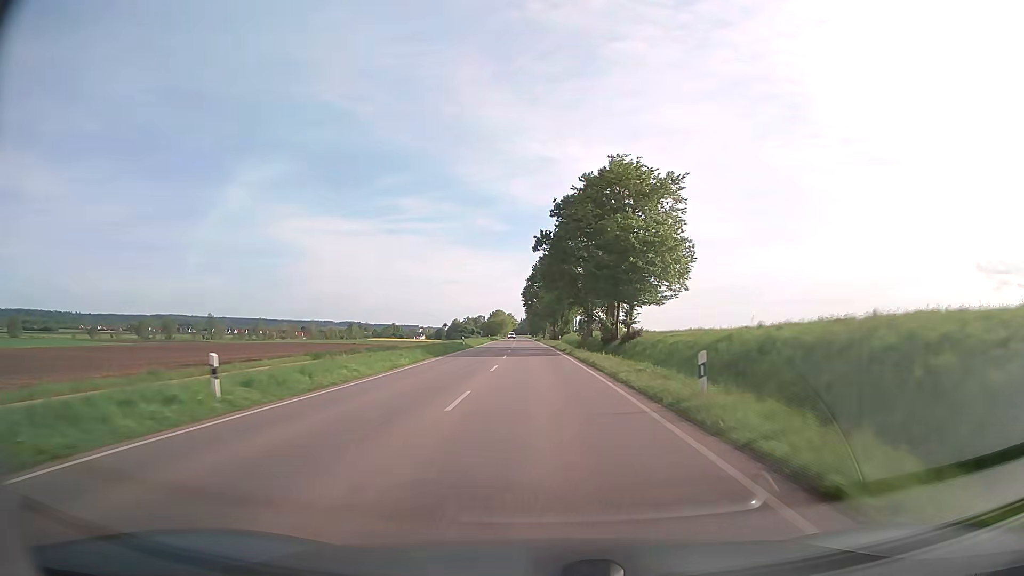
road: secondary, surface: asphalt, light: Day
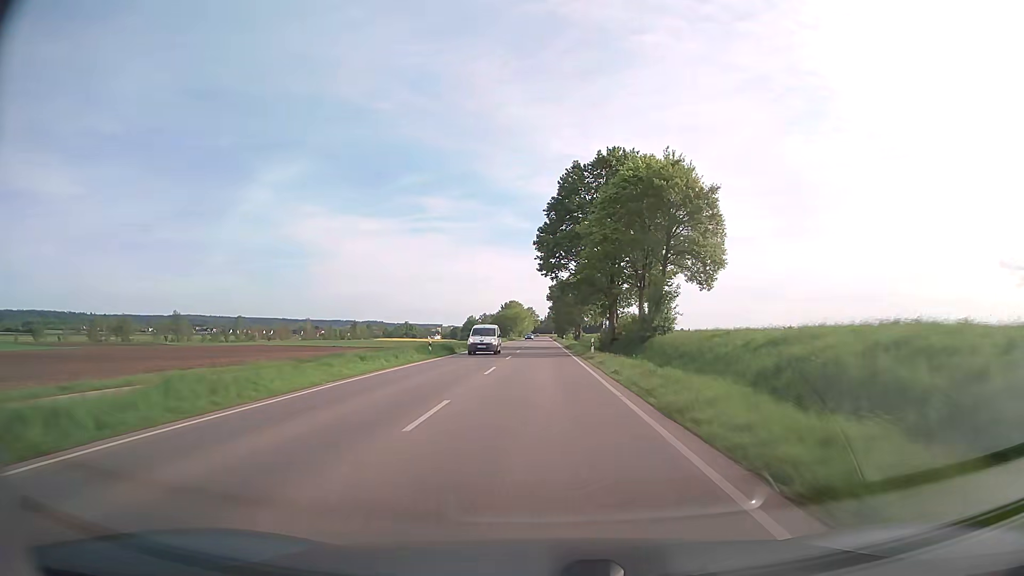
(-1.6, +75.3) m; -2°
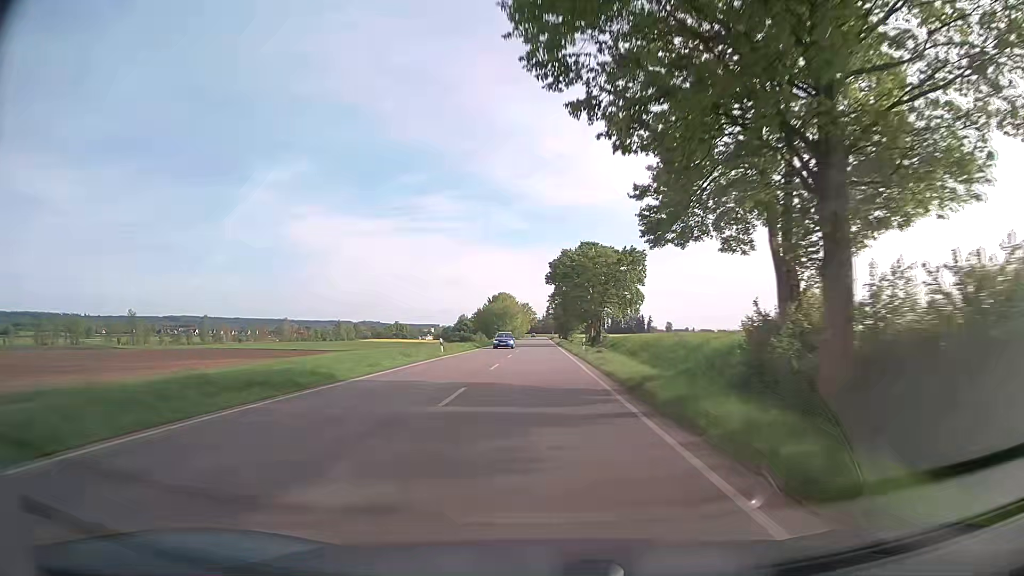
(0.0, +45.3) m; 0°
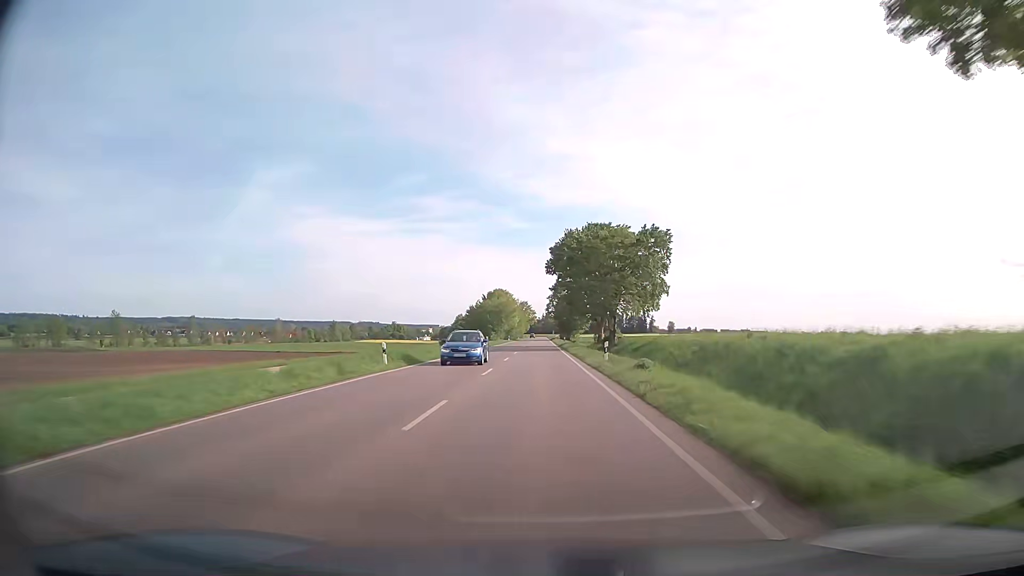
(0.0, +15.1) m; 0°
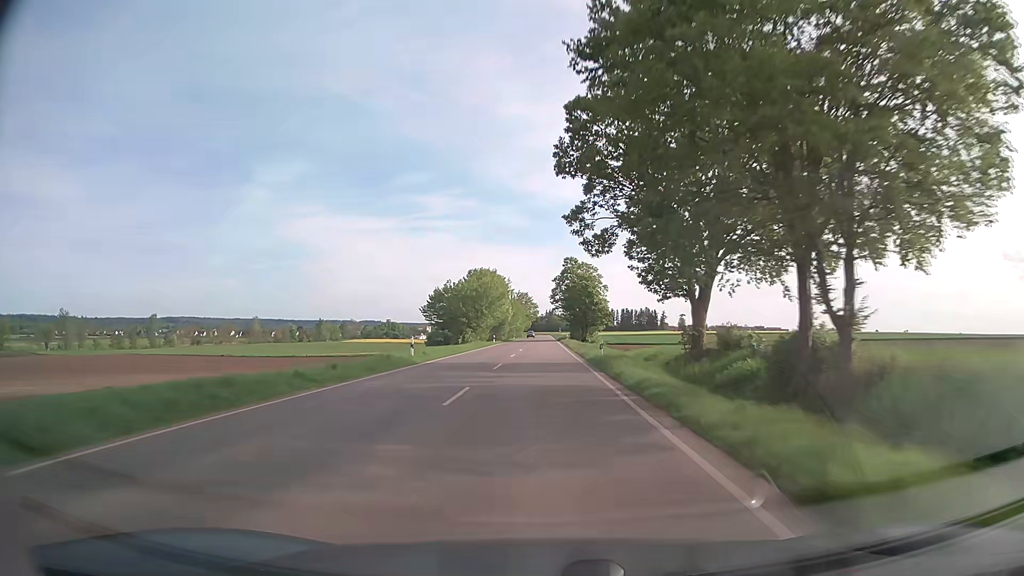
(-0.4, +45.4) m; -1°
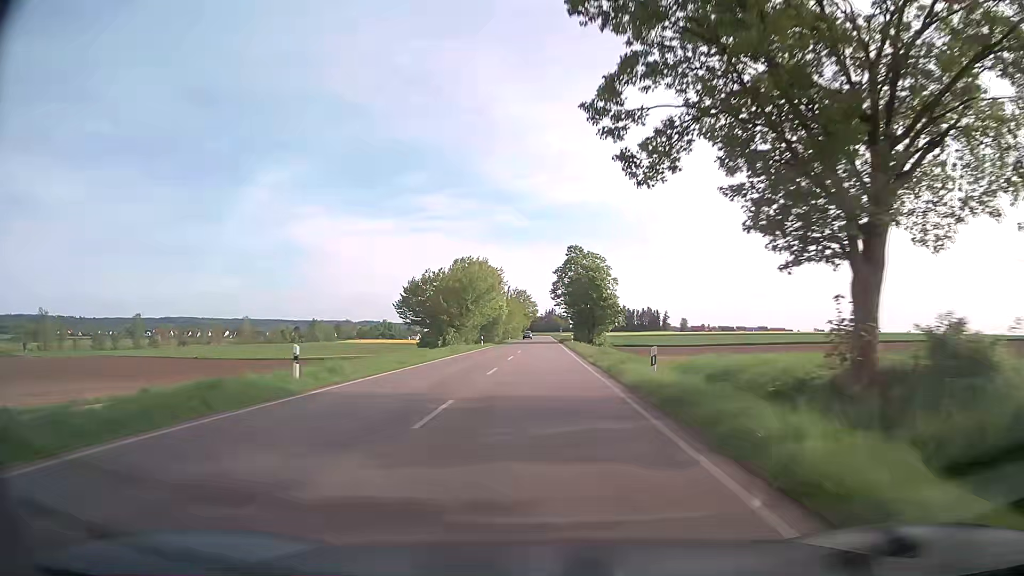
(0.0, +15.2) m; 0°
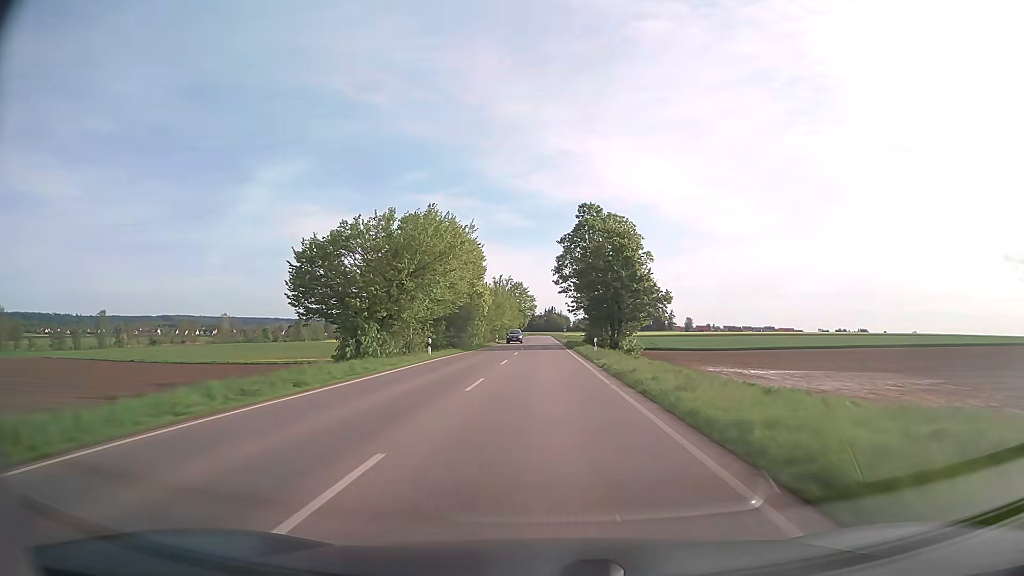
(+0.1, +30.3) m; 0°
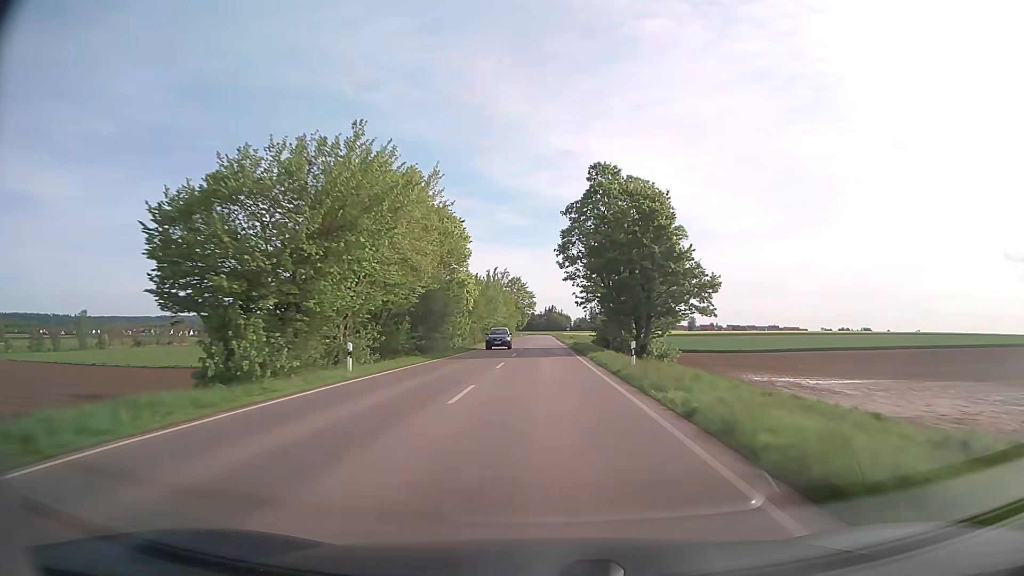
(0.0, +15.1) m; 0°
(0, +10) (0, +20) (0, +30) (0, +40) (0, +50) (0, +60) (0, +70) (0, +80) (0, +90) (0, +100) m
